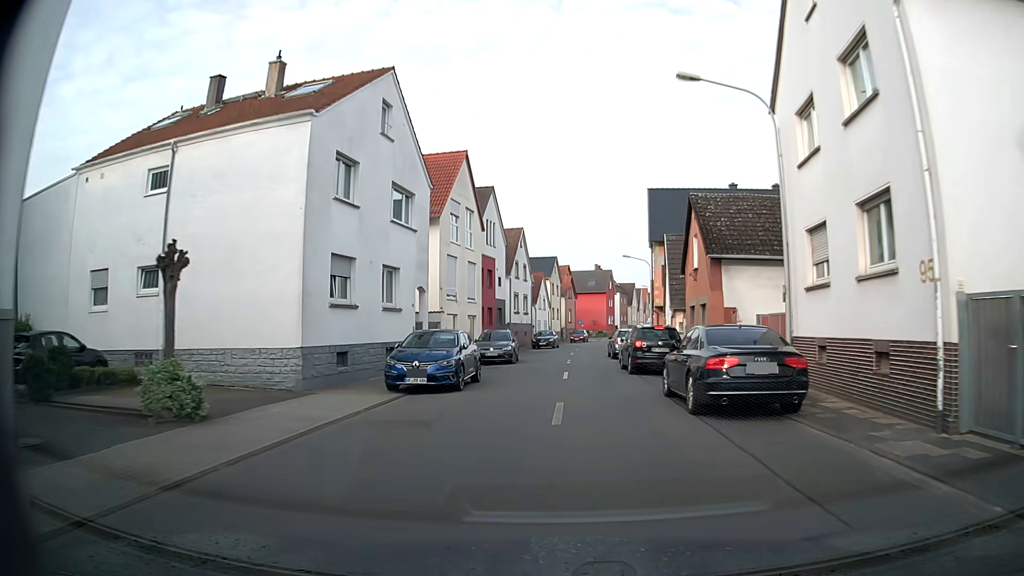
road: tertiary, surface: asphalt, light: Day
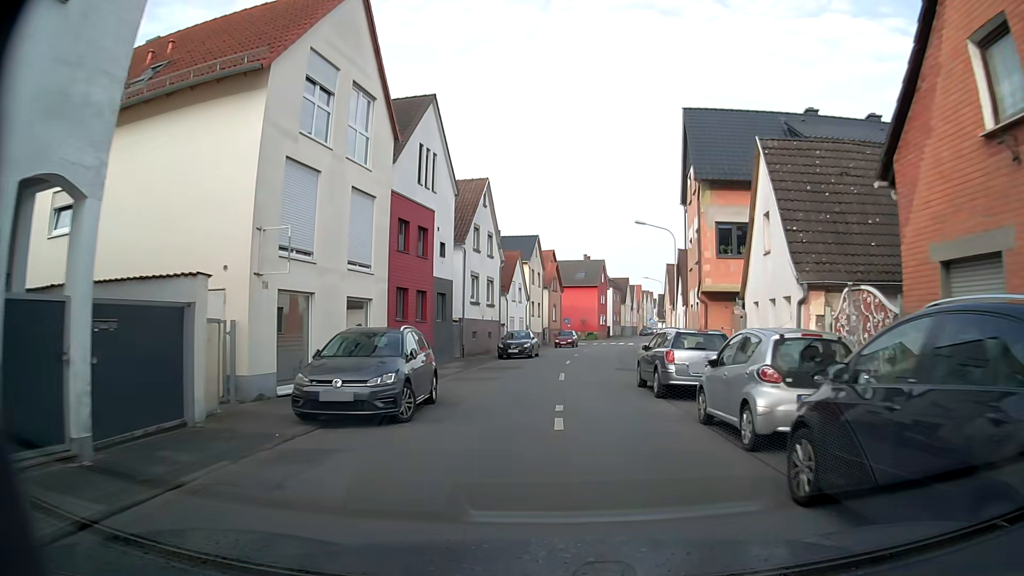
(+0.5, +18.6) m; +3°
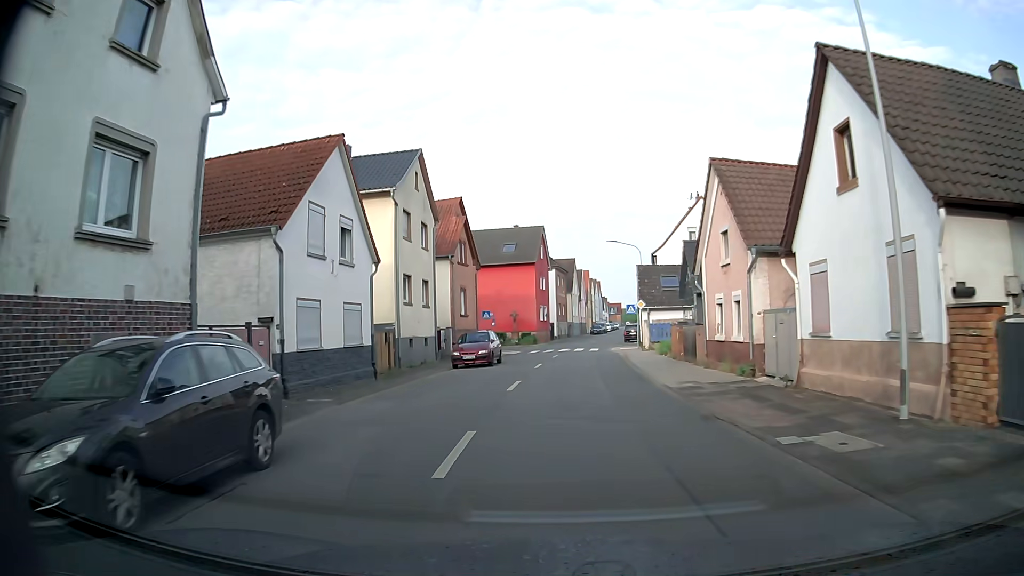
(+1.4, +30.6) m; +5°
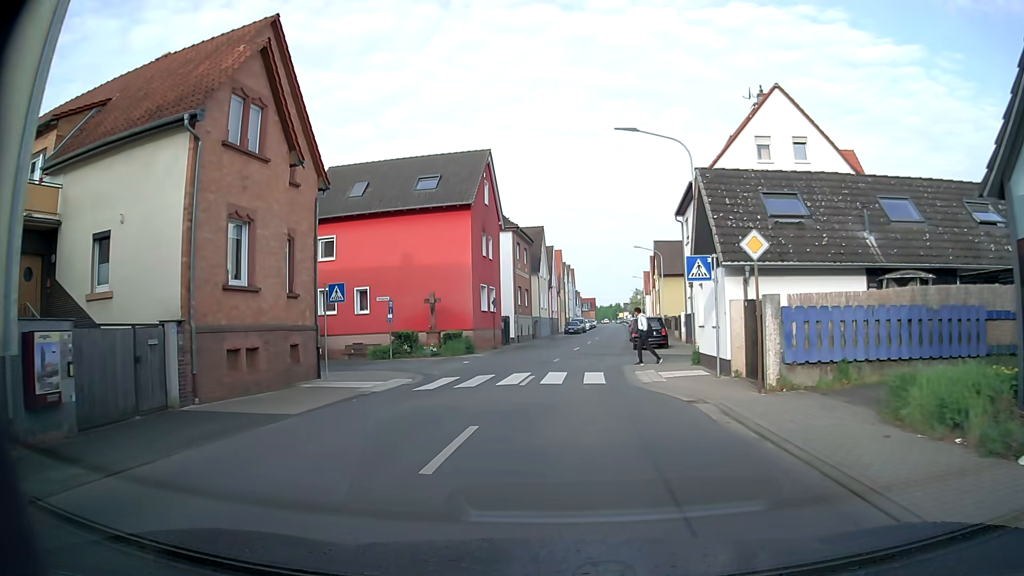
(+0.9, +27.3) m; +3°
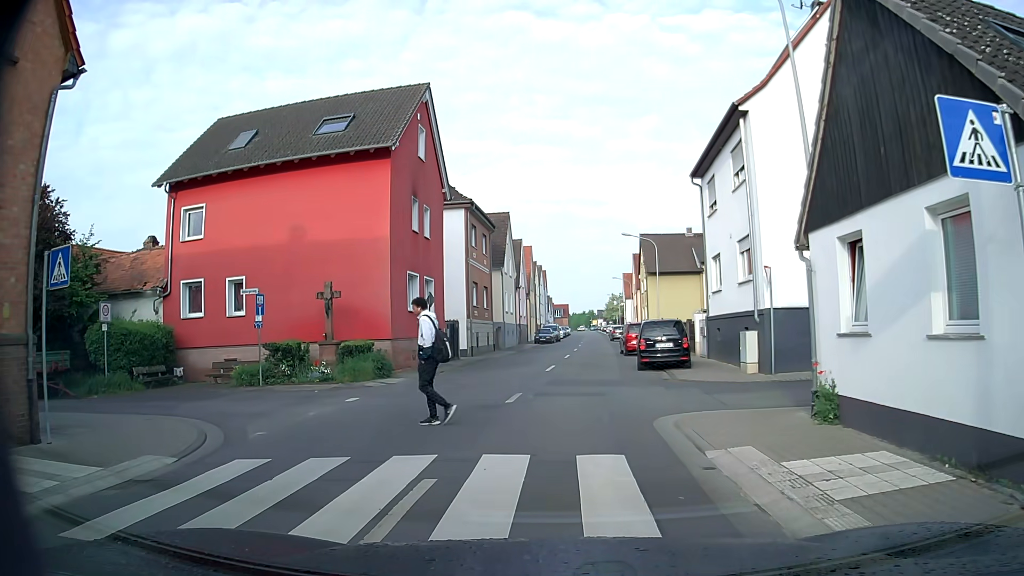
(+0.3, +11.4) m; +4°
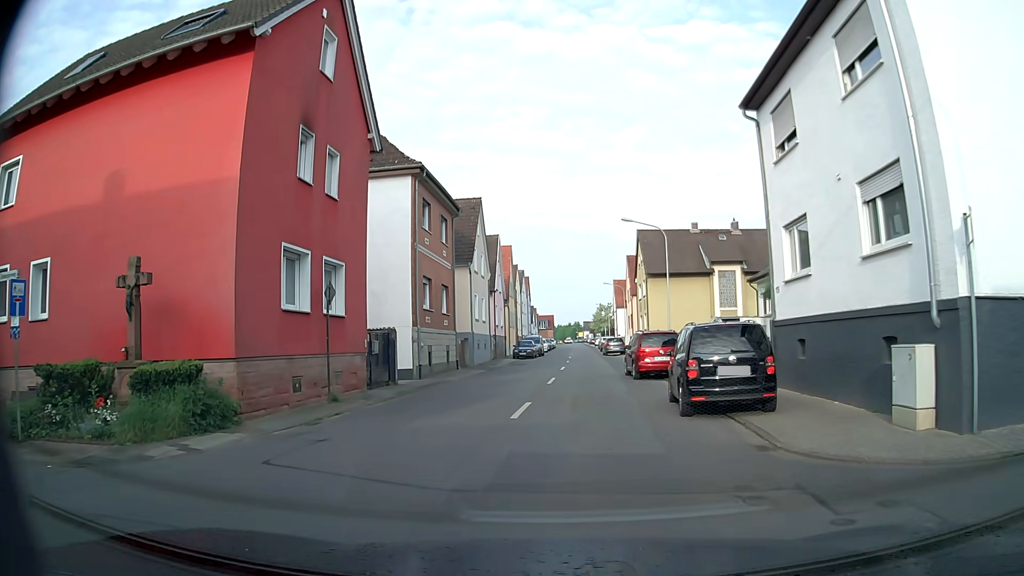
(+0.3, +10.4) m; 0°
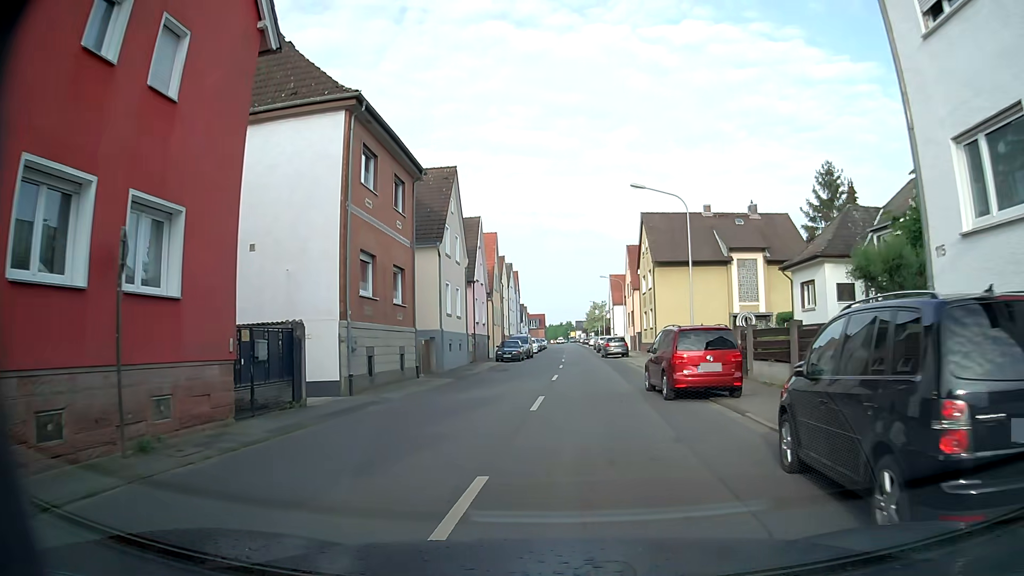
(+0.1, +8.3) m; +2°
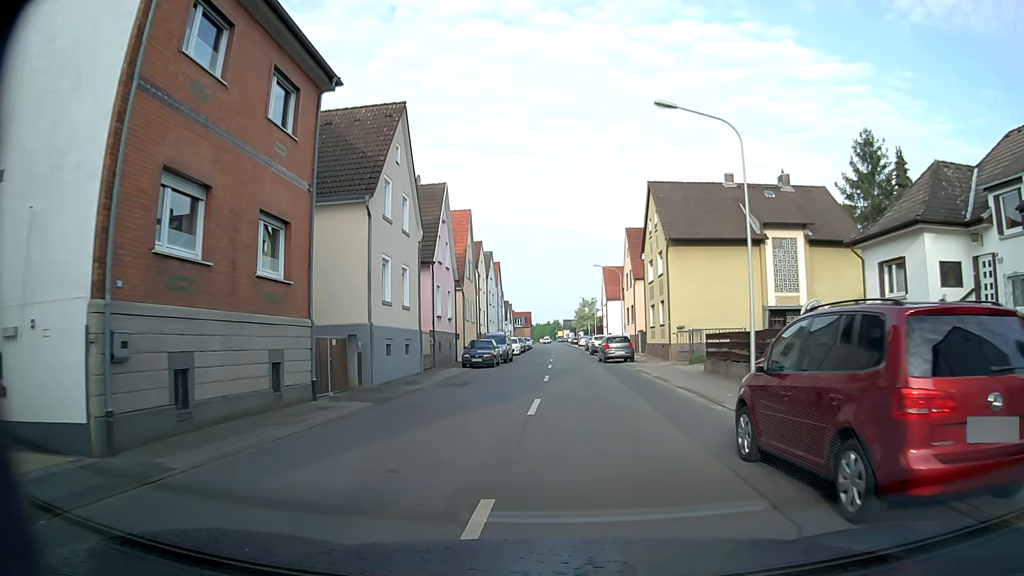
(-0.1, +10.5) m; 0°
(0, +10) (0, +20) (0, +30) (0, +40) (0, +50) (0, +60) (0, +70) (0, +80) (0, +90) (0, +100) m
